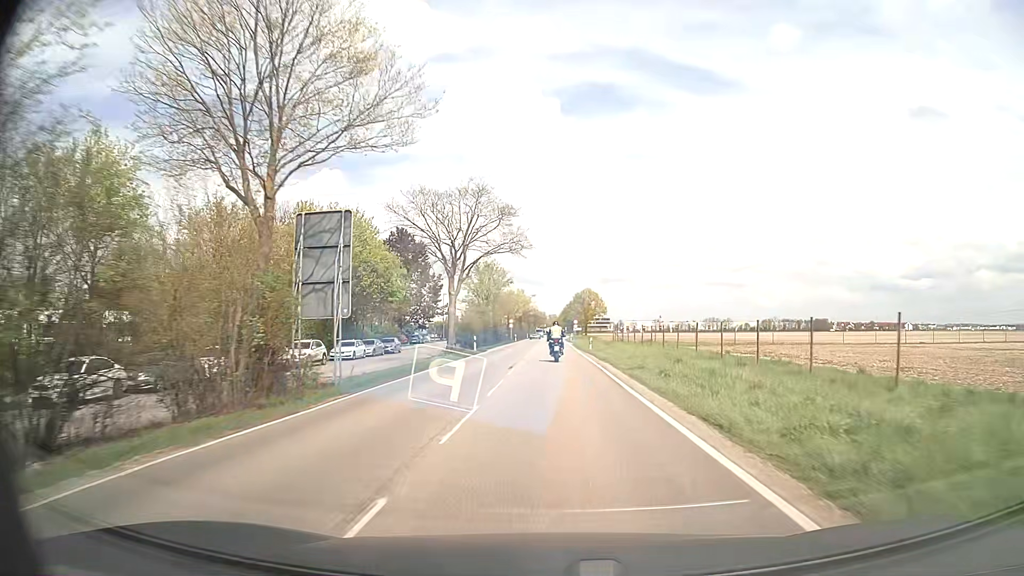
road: secondary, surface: asphalt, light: Day
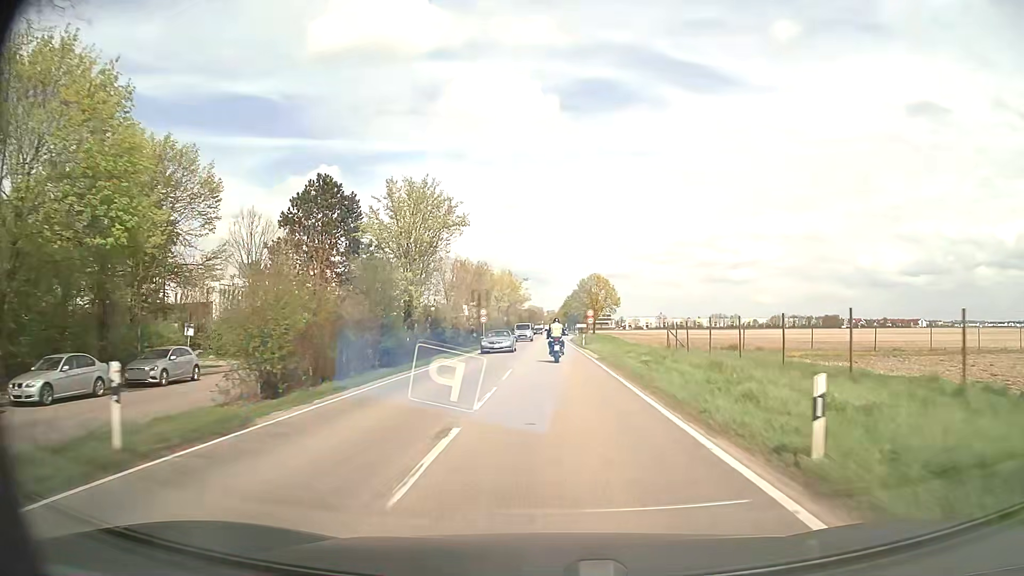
(+0.1, +38.5) m; 0°
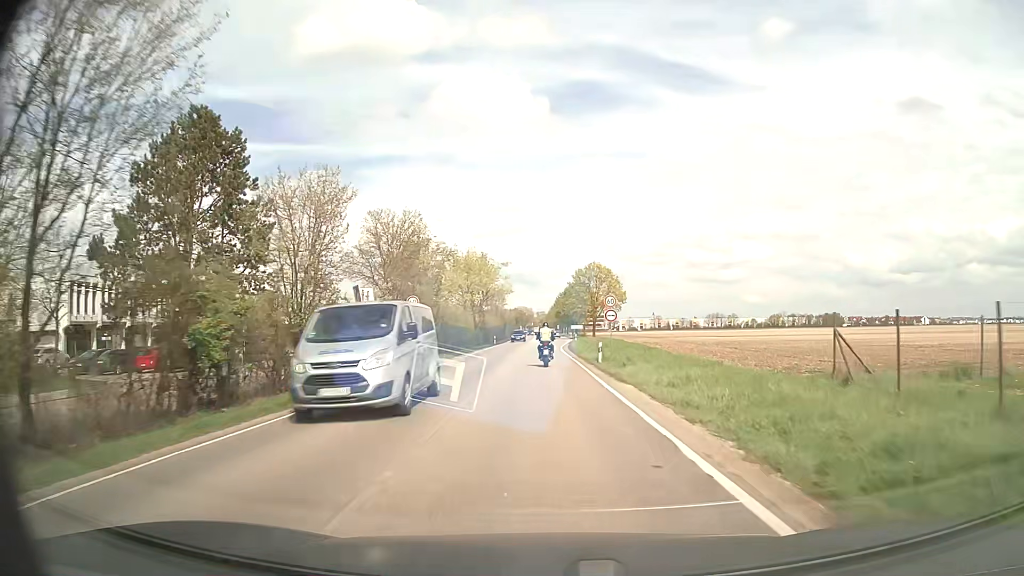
(+0.3, +27.1) m; +1°
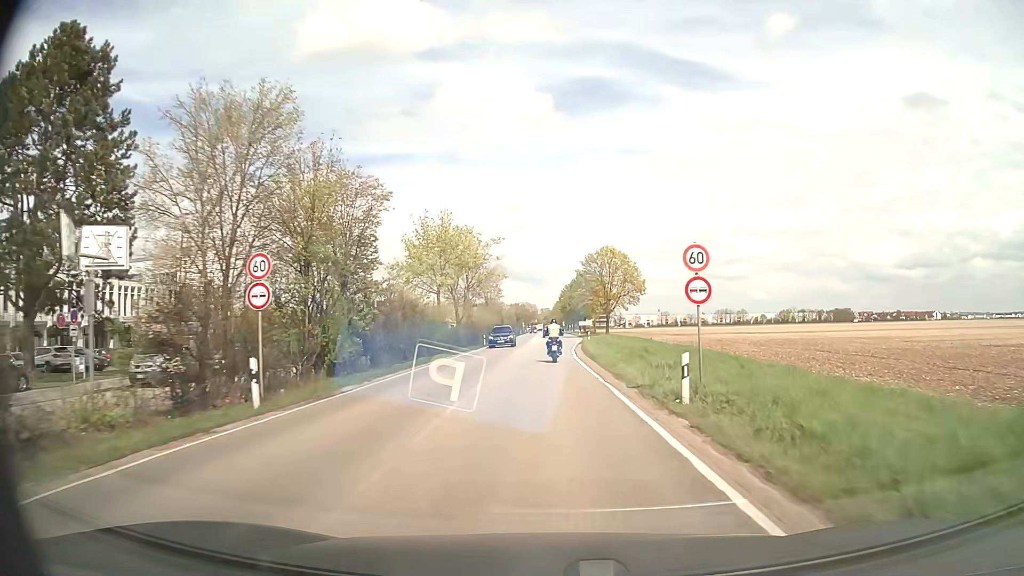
(0.0, +17.9) m; 0°
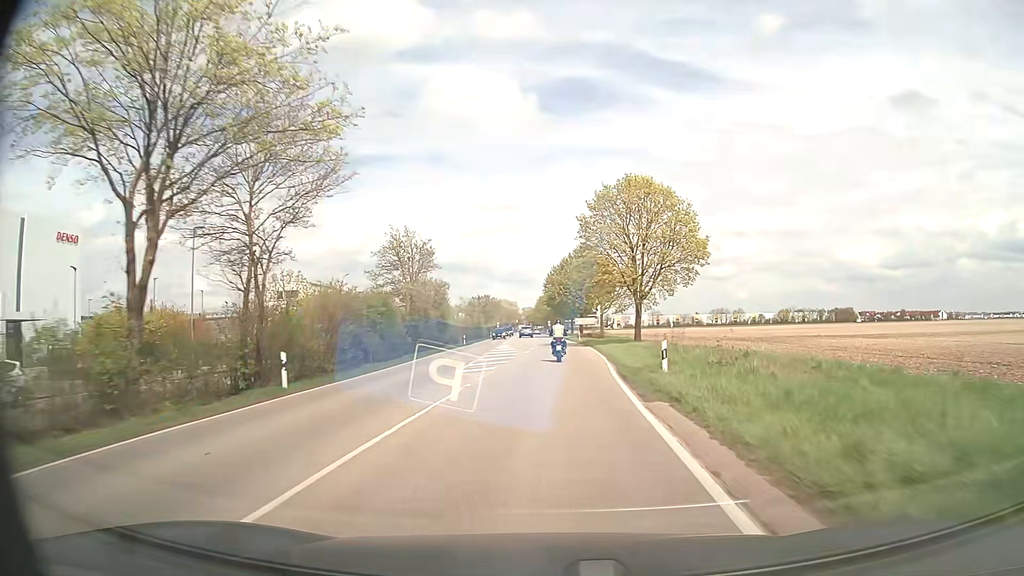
(+0.3, +45.4) m; +1°
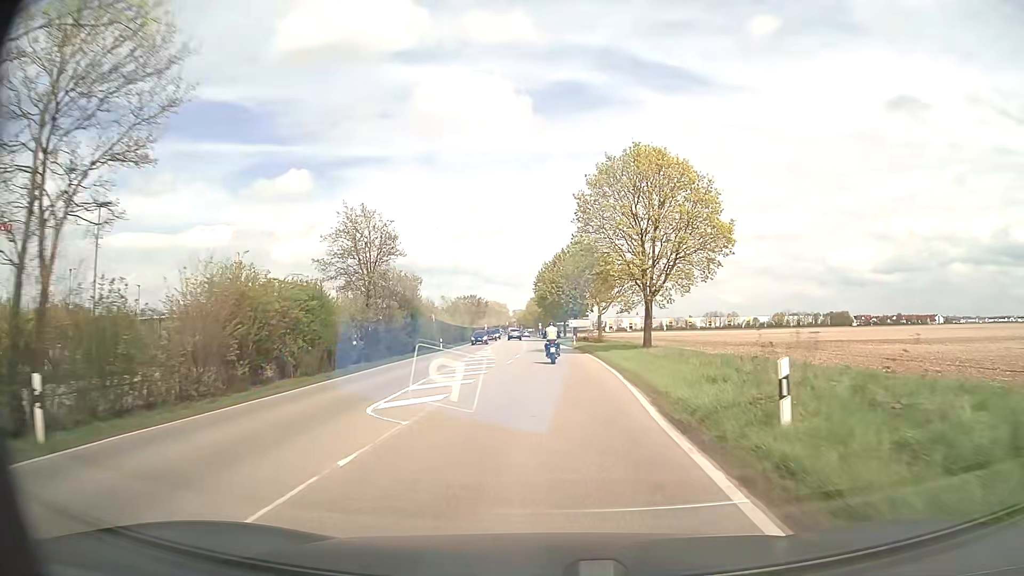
(+0.1, +9.2) m; +1°
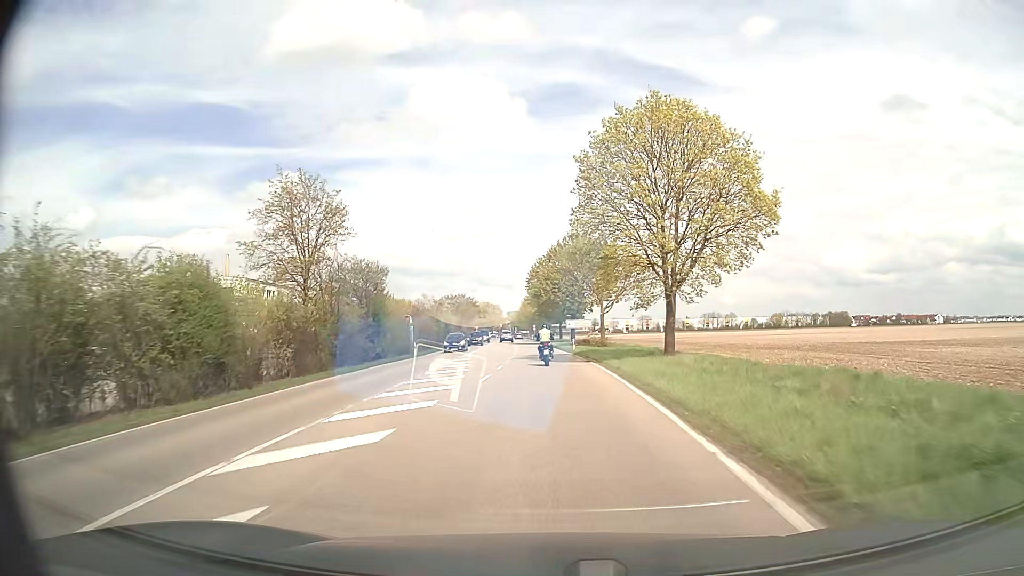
(0.0, +9.3) m; +1°
(0, +10) (0, +20) (0, +30) (-1, +40) (-1, +50) (-2, +60) (-2, +70) (-3, +80) (-3, +90) (-4, +100) m
